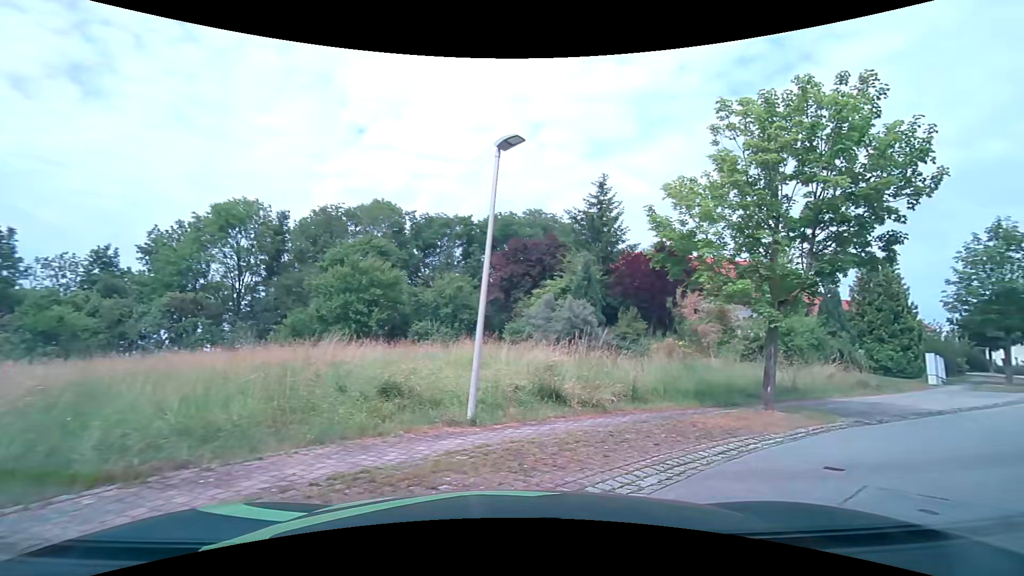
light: Day
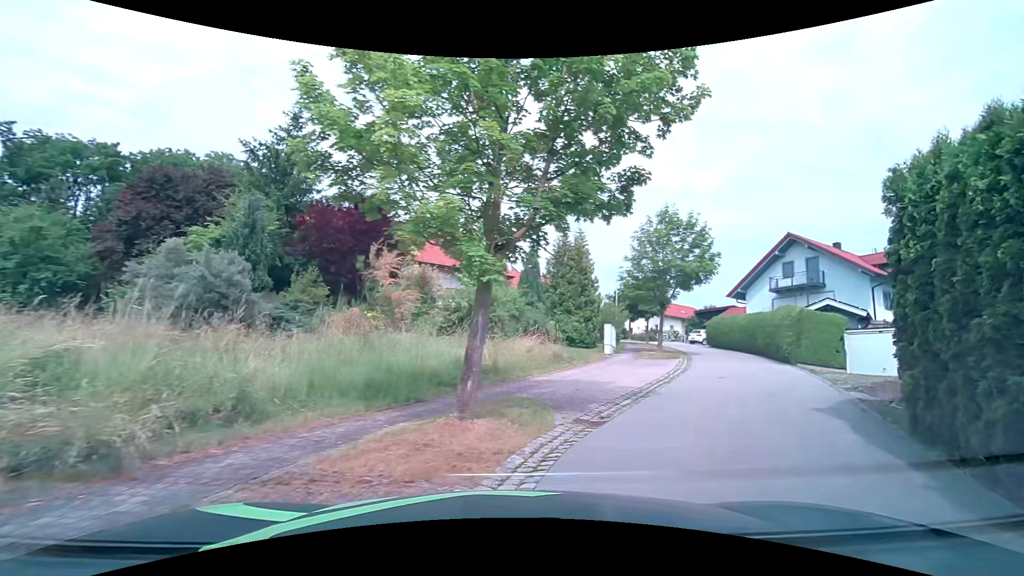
(+1.8, +5.5) m; +35°
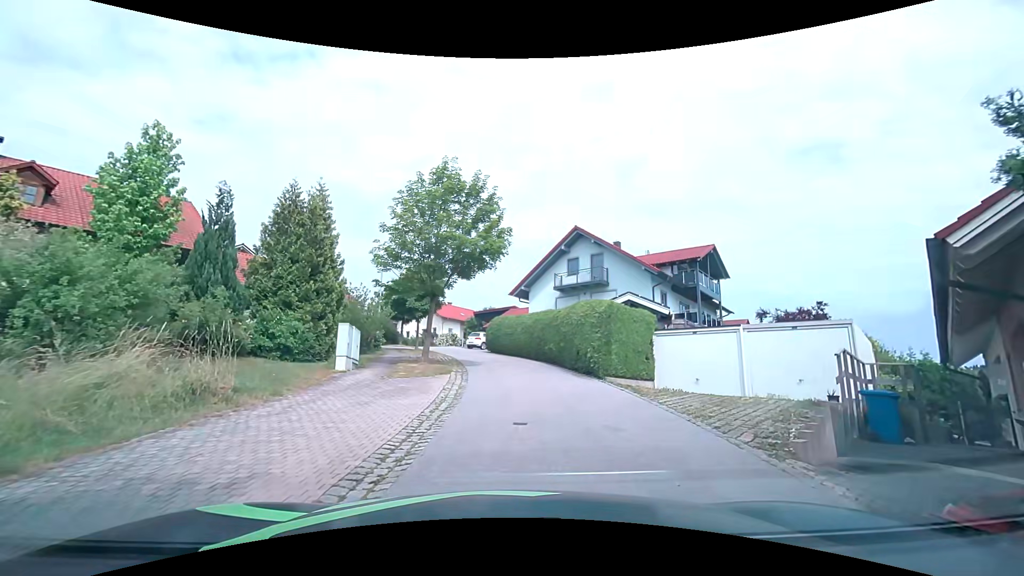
(+2.3, +8.5) m; +26°
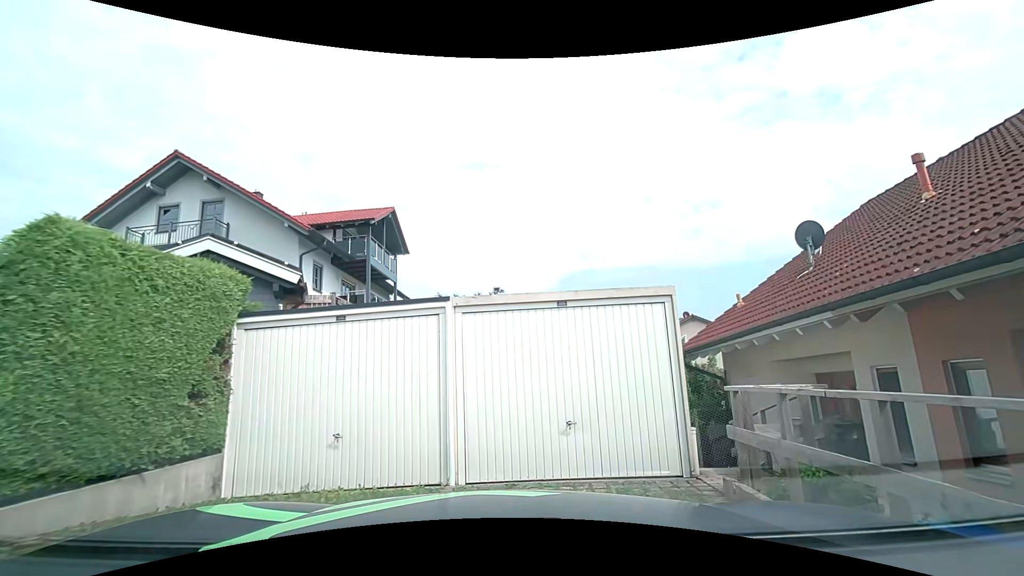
(+2.7, +10.4) m; +34°
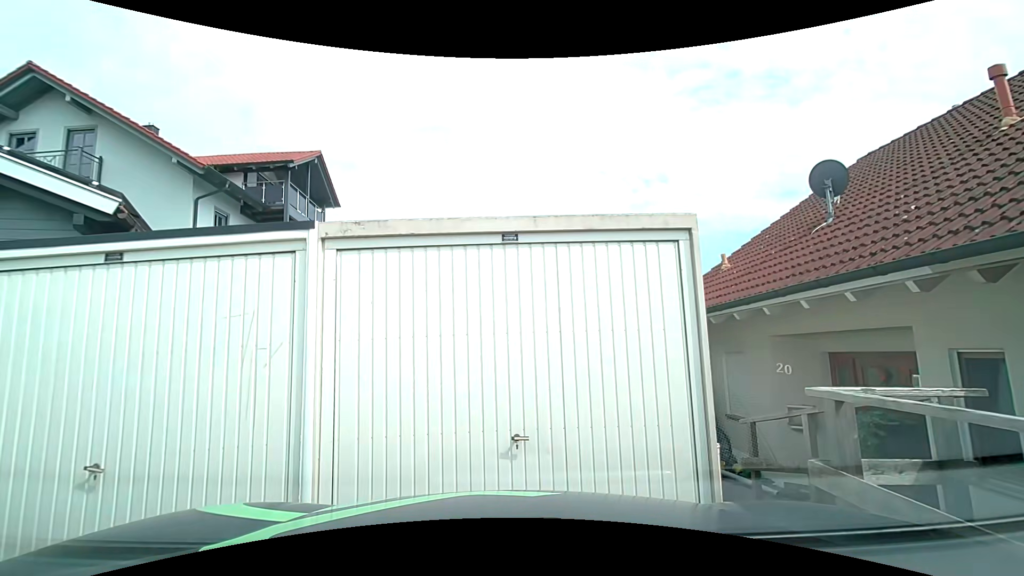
(+0.2, +2.5) m; +5°
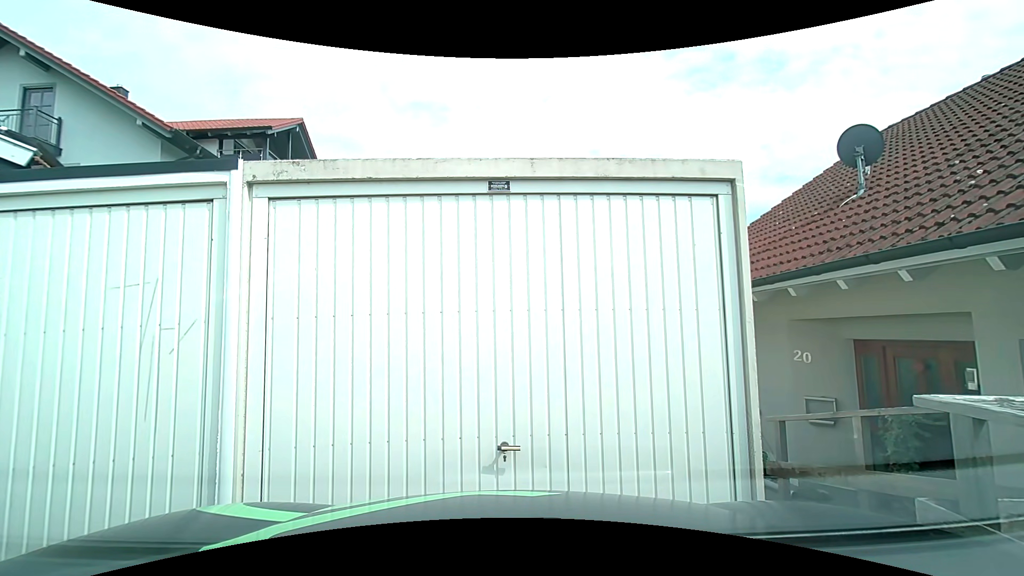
(0.0, +0.8) m; 0°
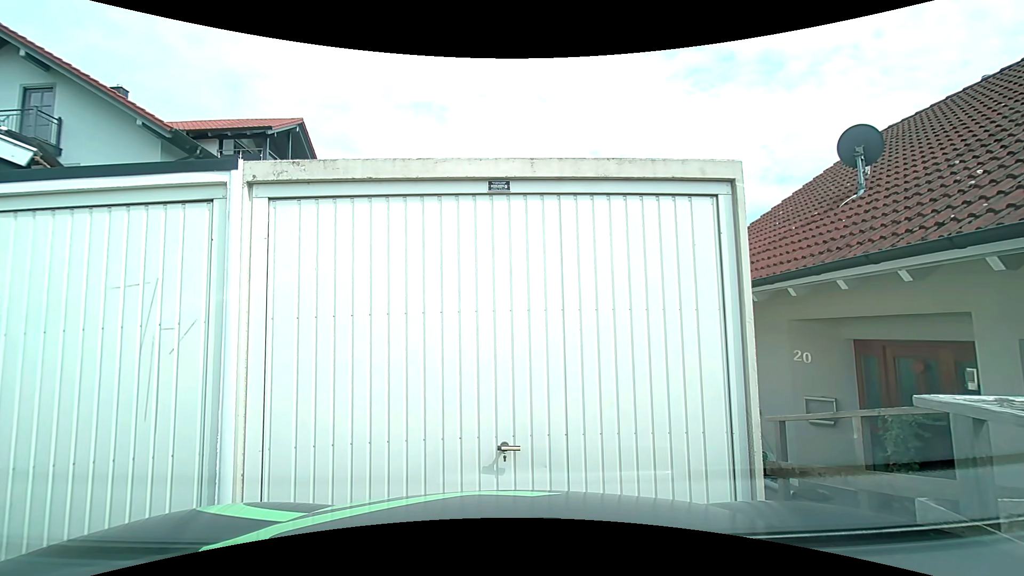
(0.0, 0.0) m; 0°
